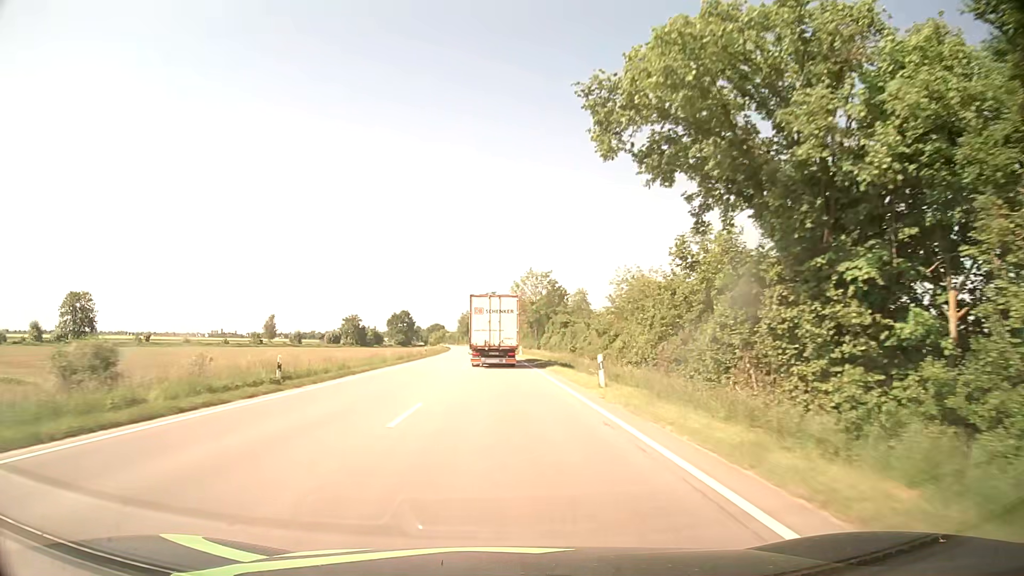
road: primary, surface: asphalt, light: Day
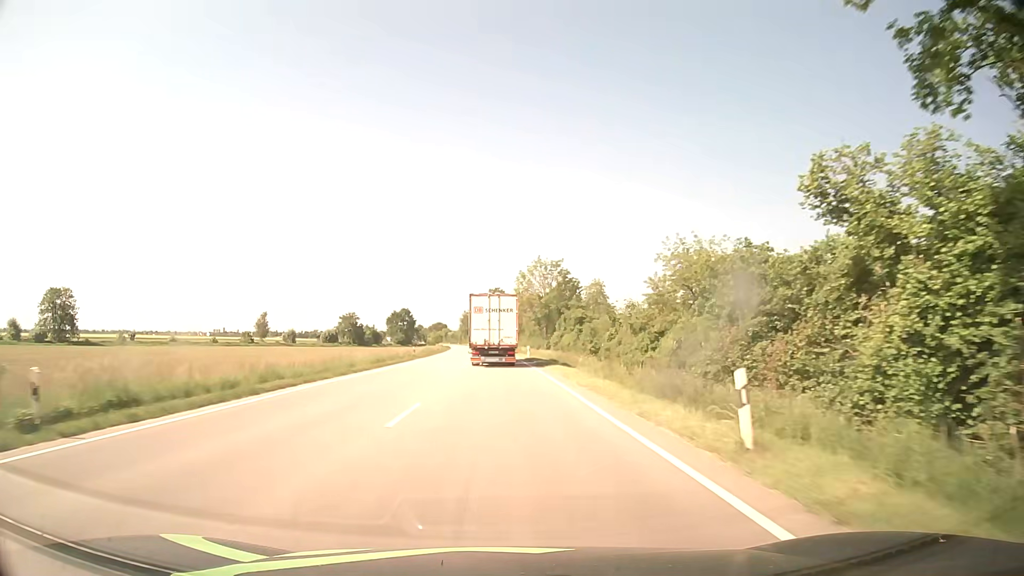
(0.0, +11.9) m; 0°
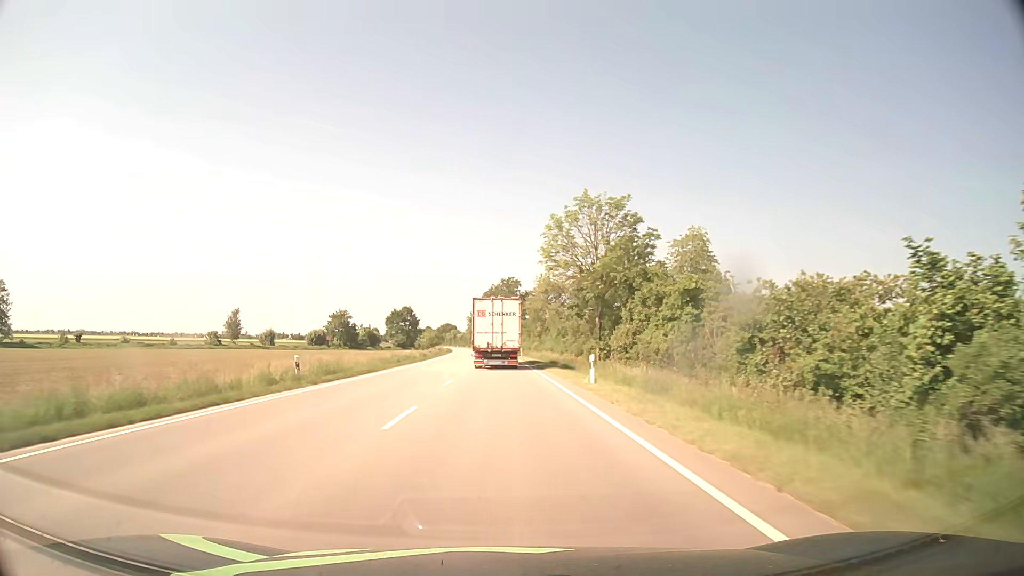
(-0.3, +35.8) m; -1°
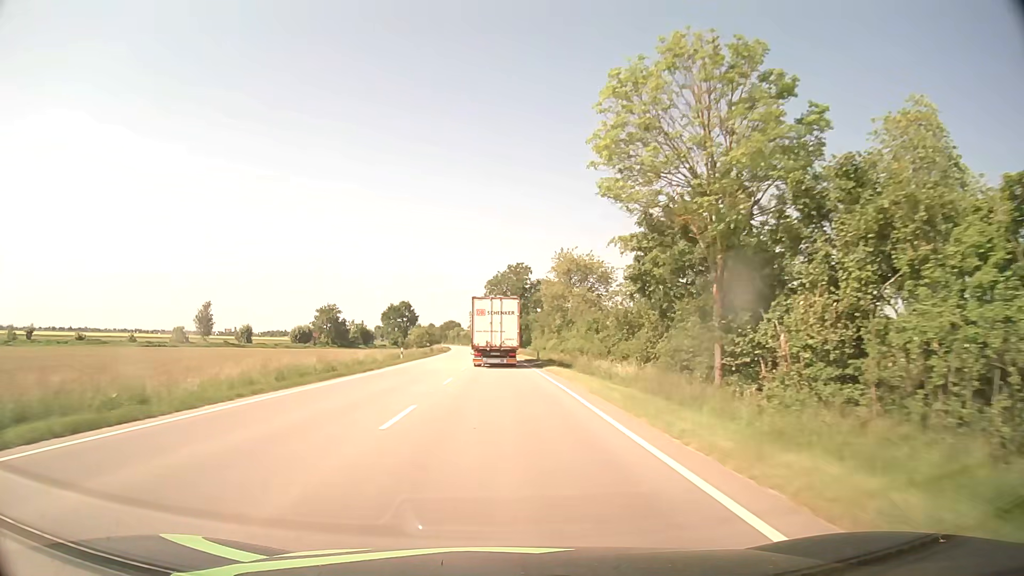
(-0.1, +23.9) m; -1°
